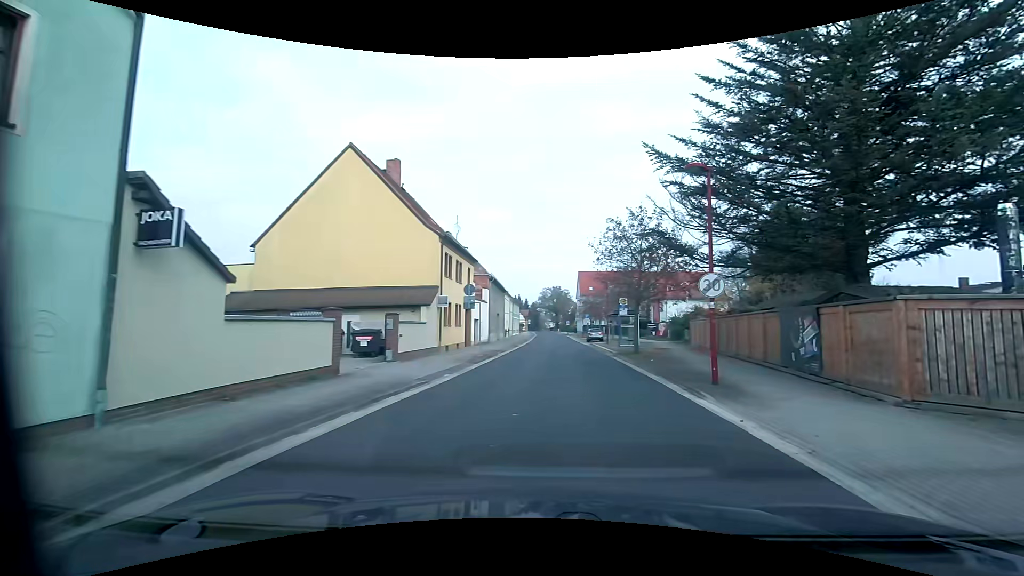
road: residential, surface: asphalt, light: Day
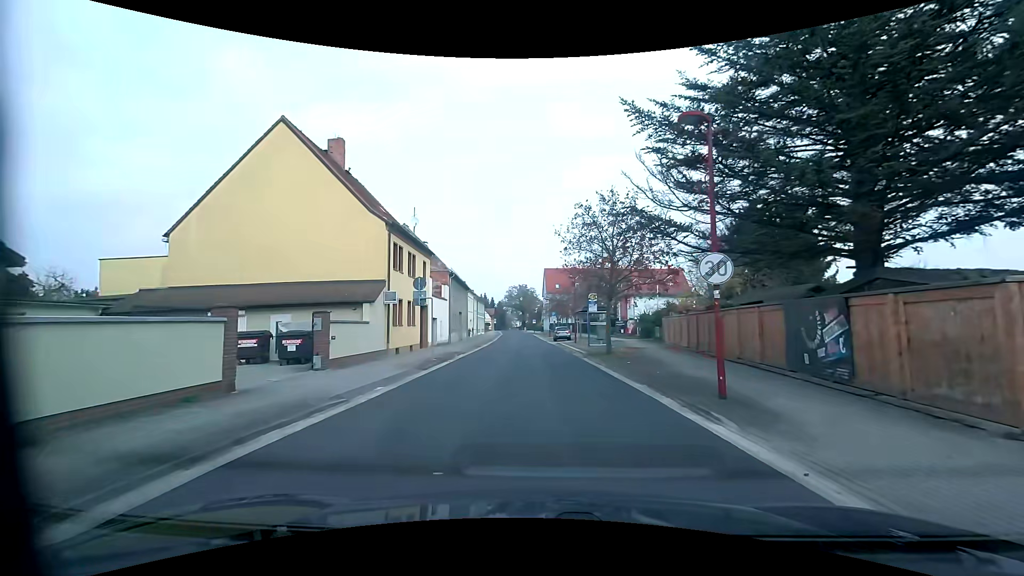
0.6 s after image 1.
(+0.2, +3.4) m; +6°
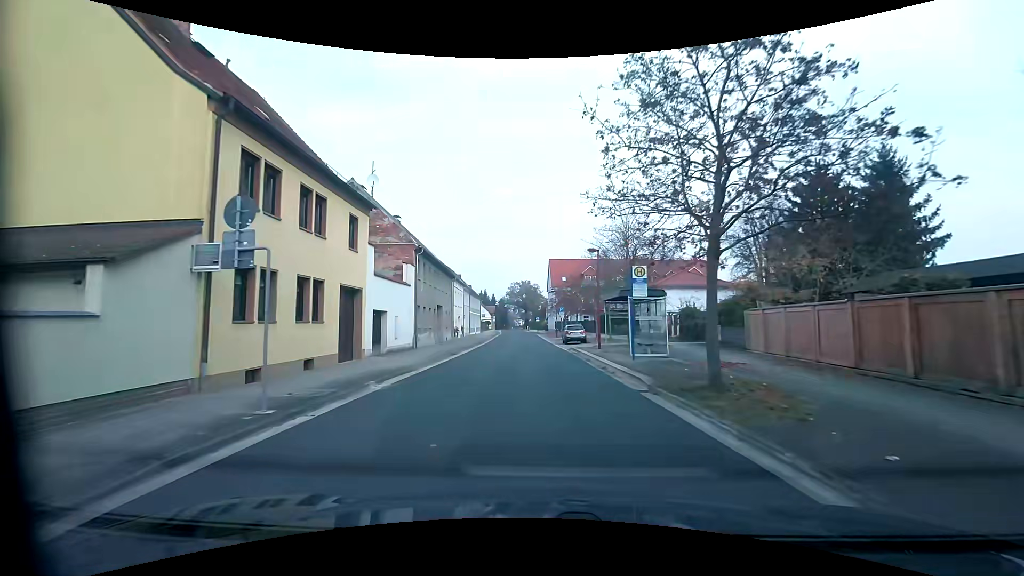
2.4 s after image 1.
(-0.5, +14.5) m; -2°
